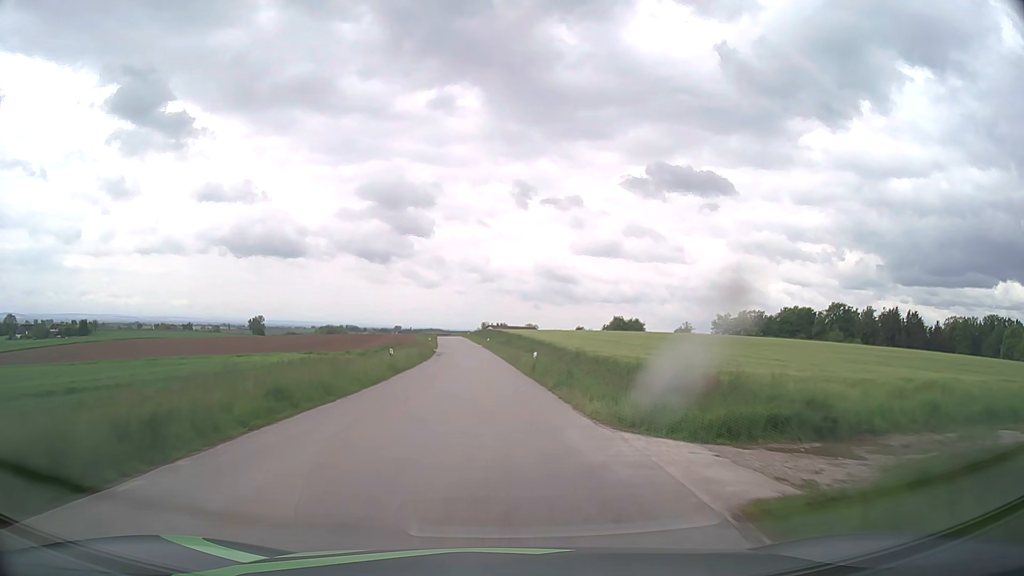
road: tertiary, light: Day
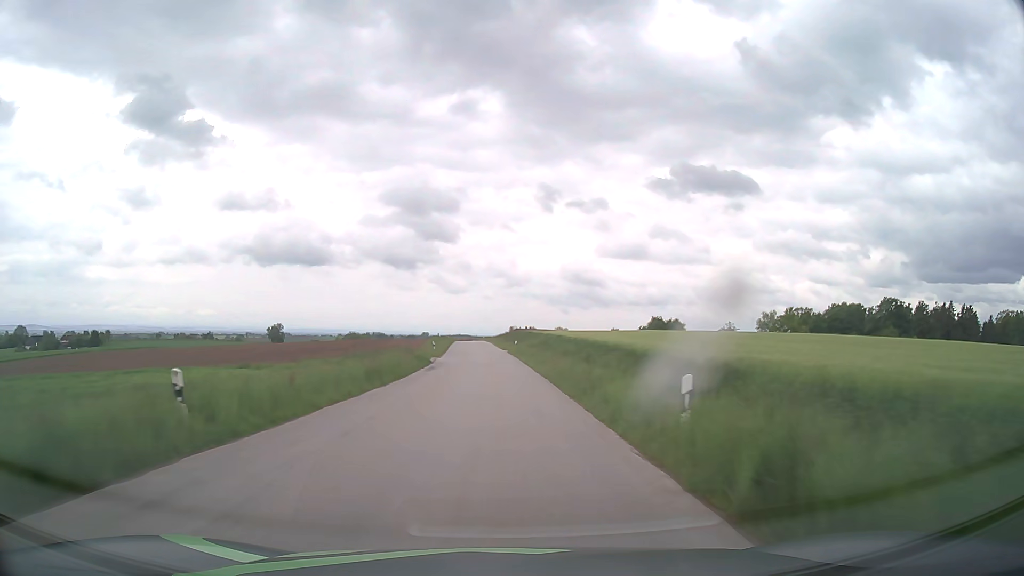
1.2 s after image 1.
(-0.4, +23.5) m; -2°
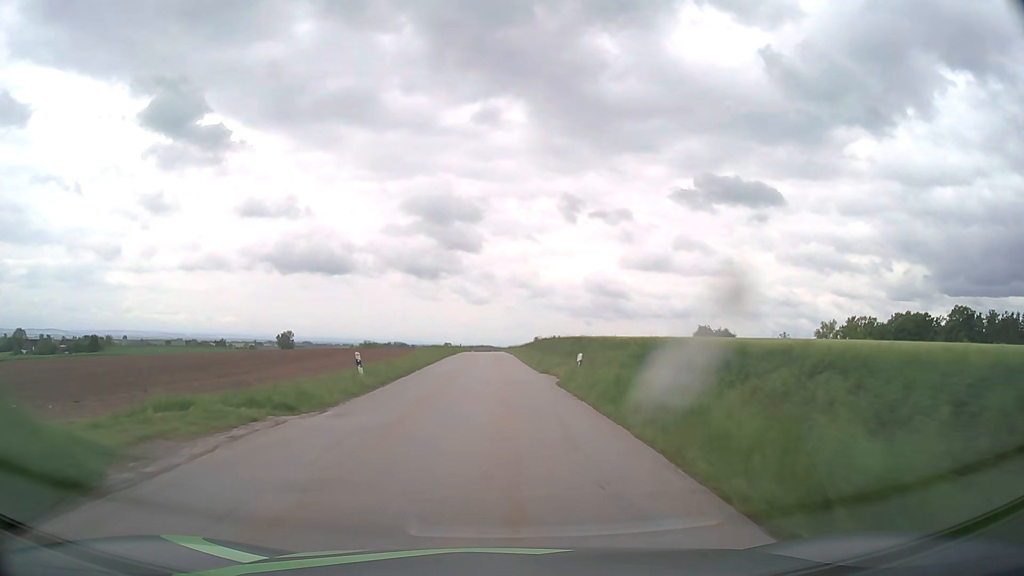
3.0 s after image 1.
(-0.6, +36.4) m; -2°
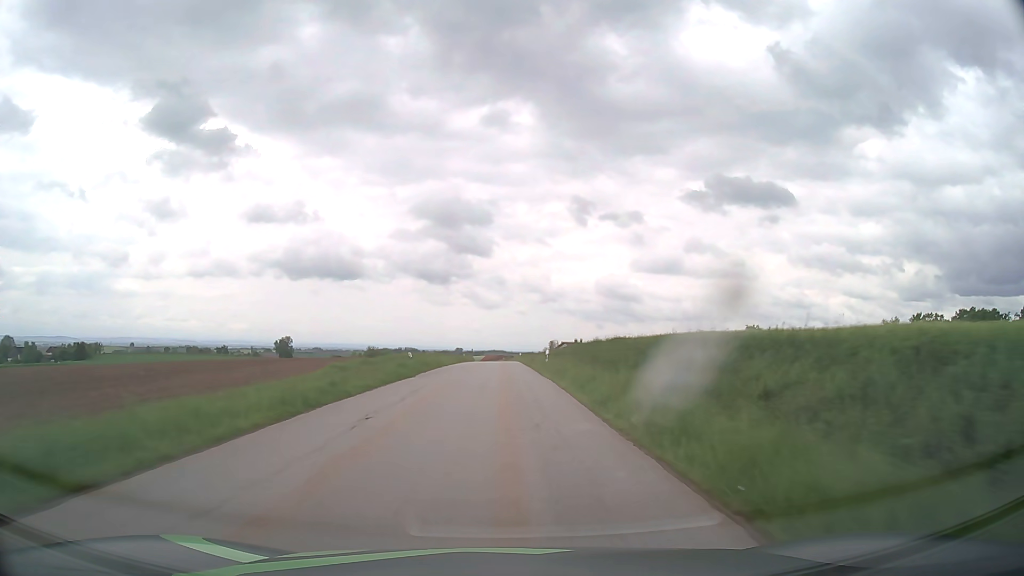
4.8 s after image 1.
(-0.6, +37.3) m; -1°
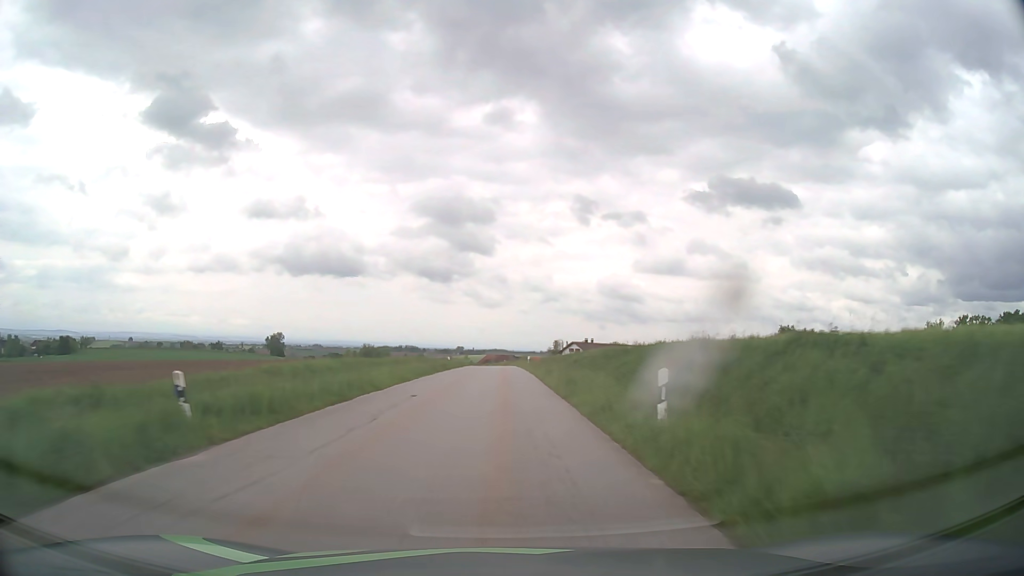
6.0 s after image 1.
(-0.1, +25.1) m; 0°
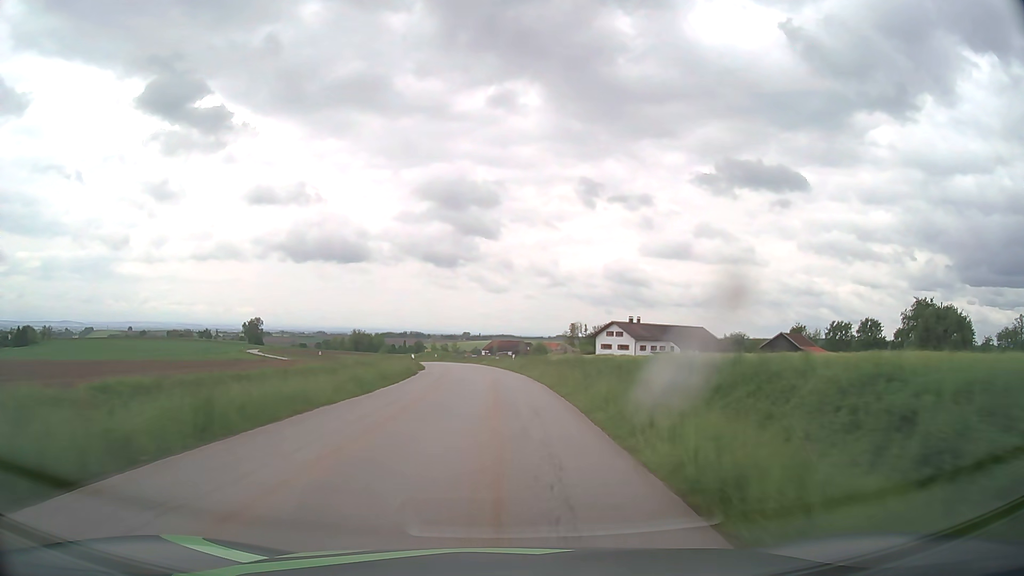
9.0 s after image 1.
(-0.1, +63.2) m; 0°
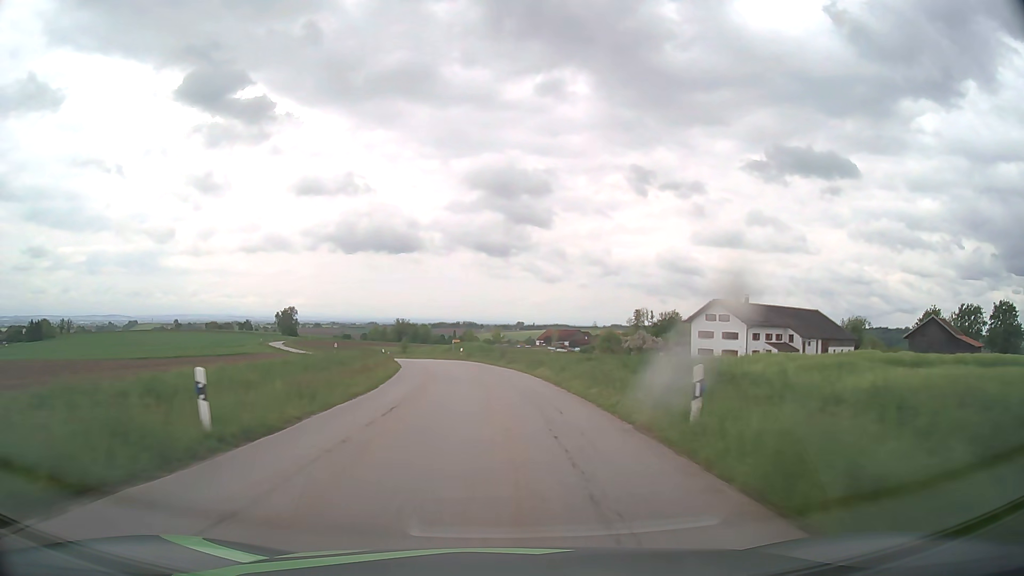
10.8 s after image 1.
(-1.3, +37.4) m; -4°
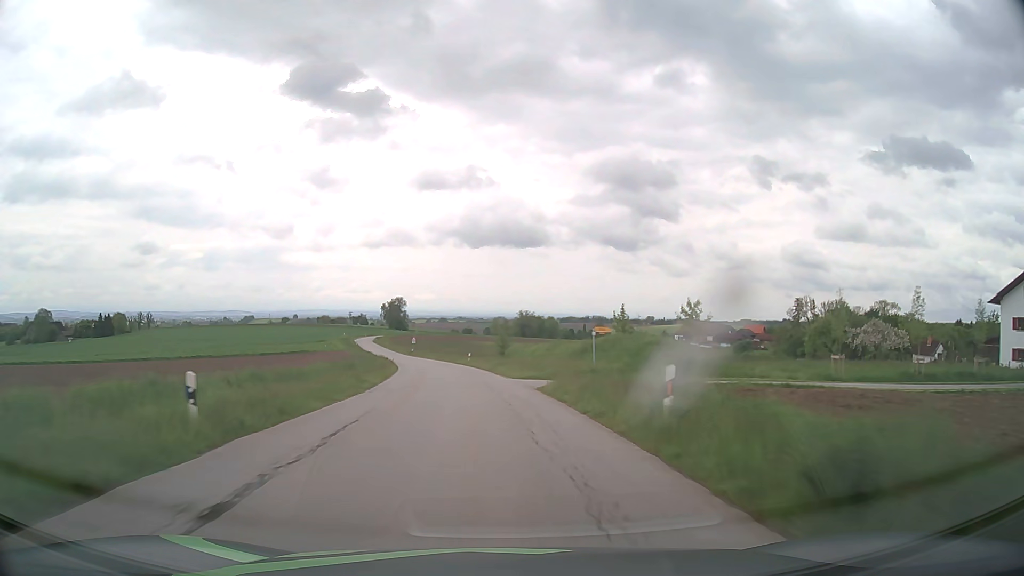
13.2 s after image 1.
(-4.2, +49.3) m; -11°
(0, +10) (-1, +20) (-2, +30) (-3, +40) (-5, +50) (-6, +60) (-8, +69) (-11, +79) (-13, +89) (-15, +99) m
